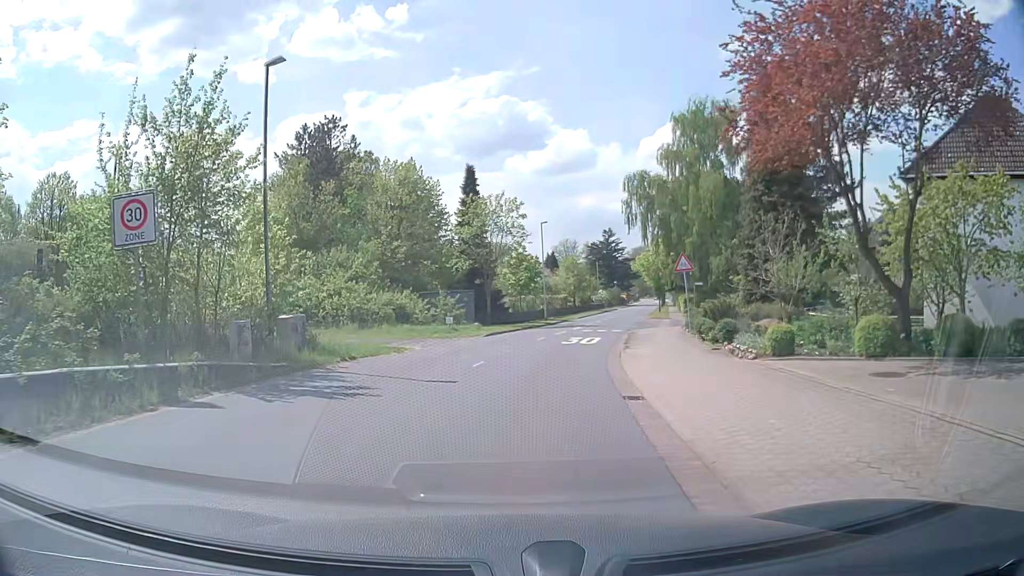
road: tertiary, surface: asphalt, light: Day
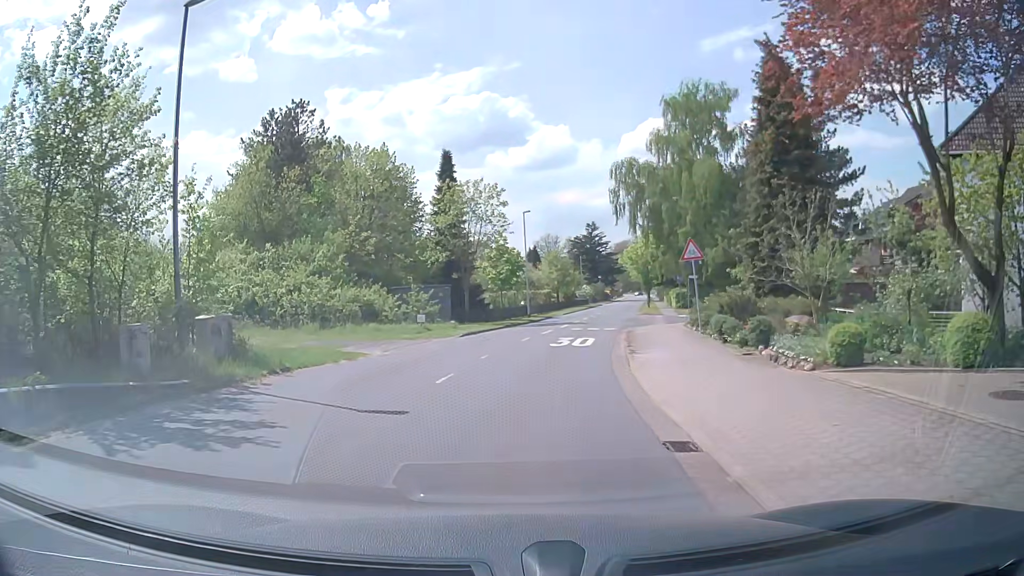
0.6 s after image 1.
(0.0, +3.8) m; +1°
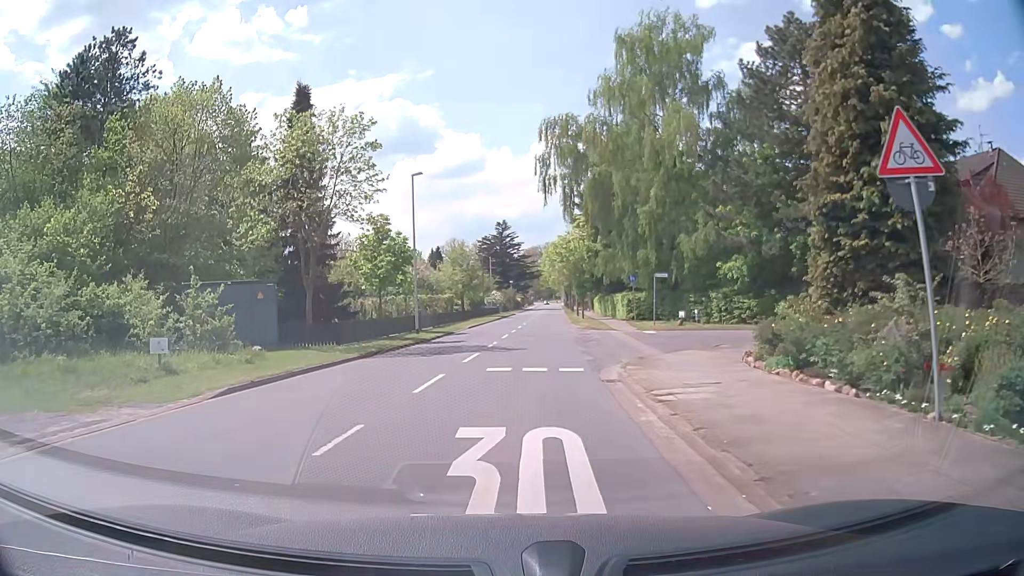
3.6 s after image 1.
(+1.1, +16.6) m; +7°
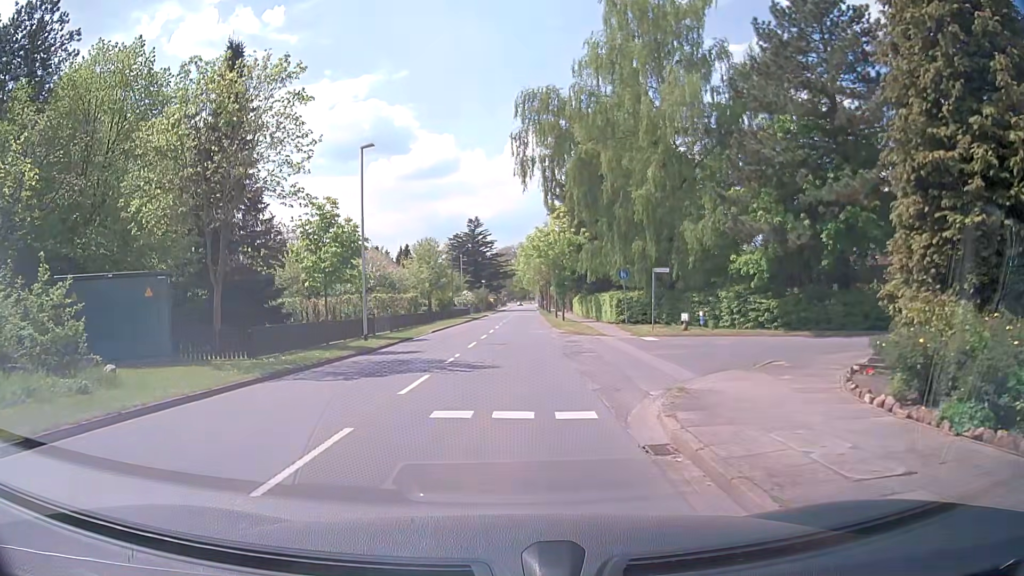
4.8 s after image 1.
(+0.2, +6.0) m; +3°
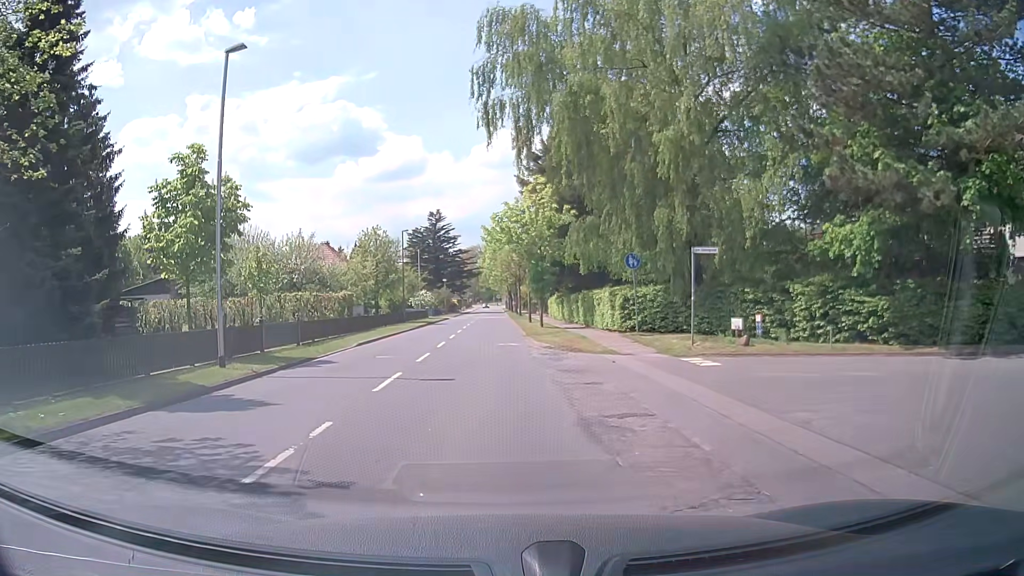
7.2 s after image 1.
(+0.3, +11.1) m; +2°
(0, +10) (0, +20) (0, +30) (0, +40) (0, +50) (0, +60) (0, +70) (0, +80) (0, +90) (0, +100) m
